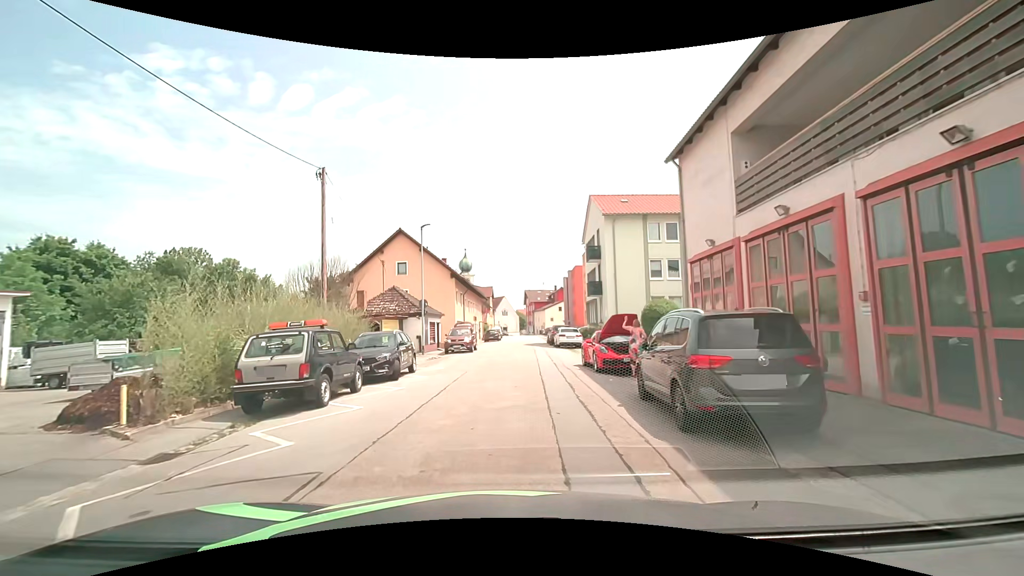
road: residential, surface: asphalt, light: Day
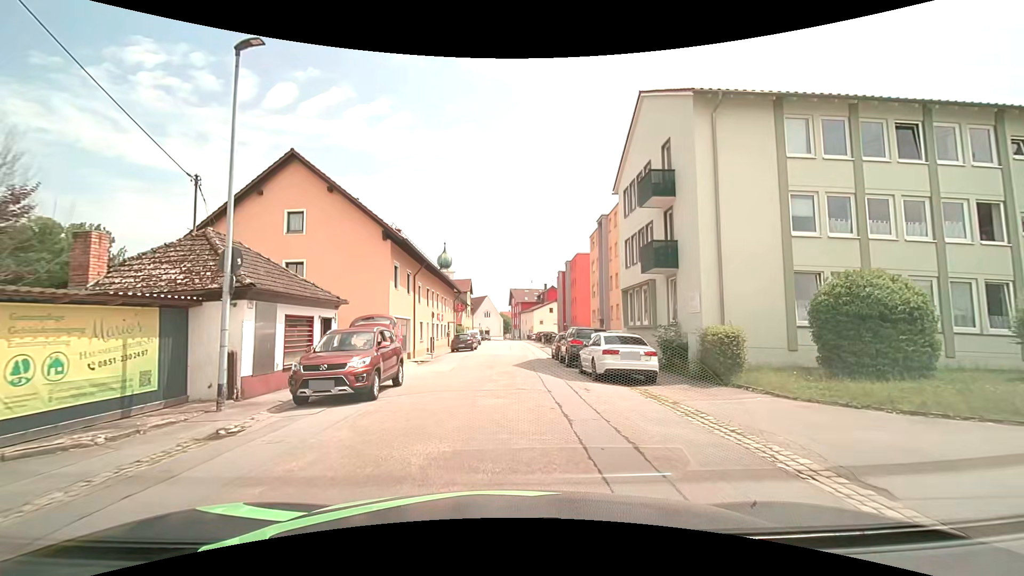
(+0.3, +20.4) m; +2°
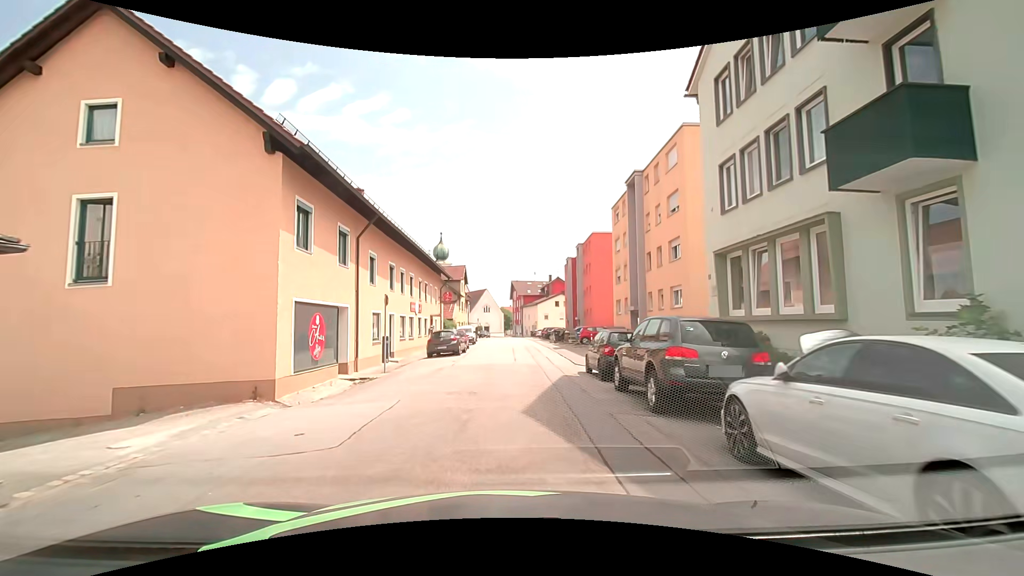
(0.0, +12.3) m; 0°
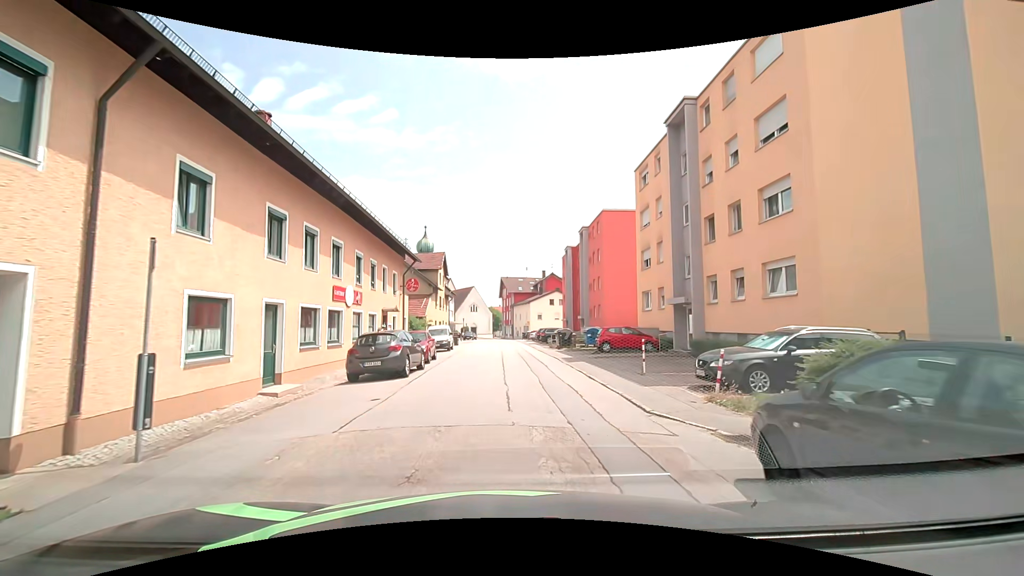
(-0.1, +12.1) m; 0°
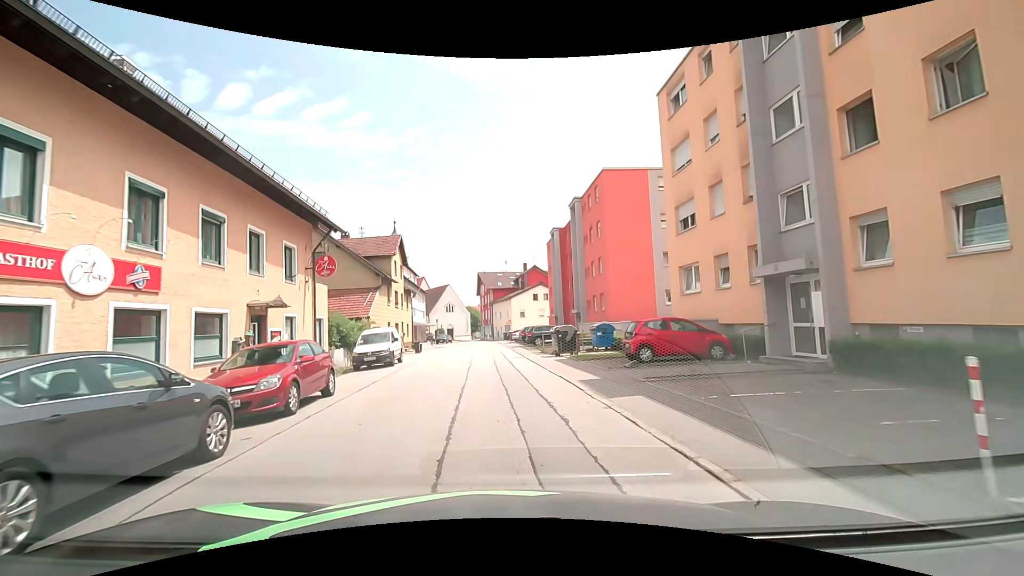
(+0.5, +11.6) m; +3°
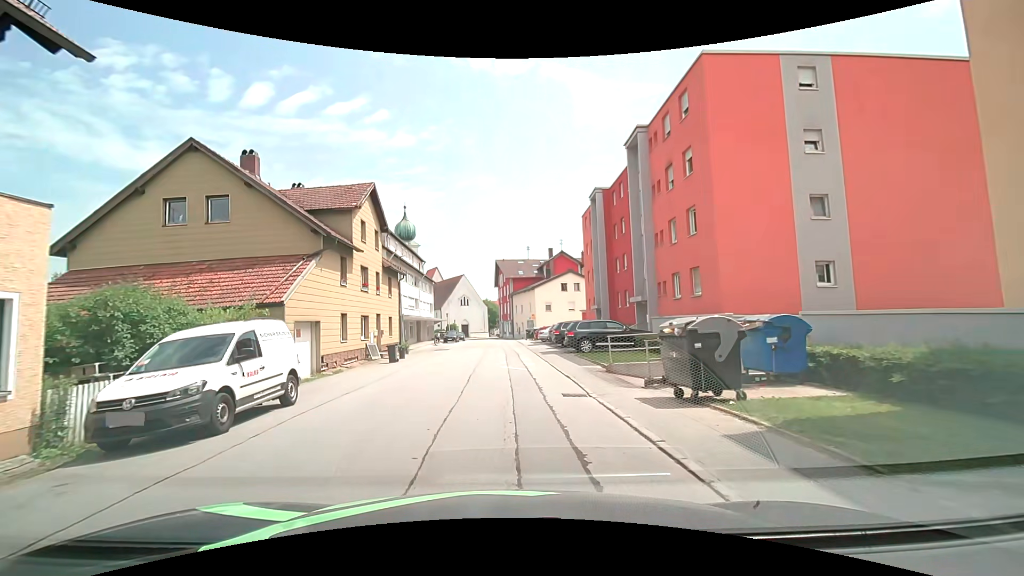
(-0.3, +15.0) m; -3°
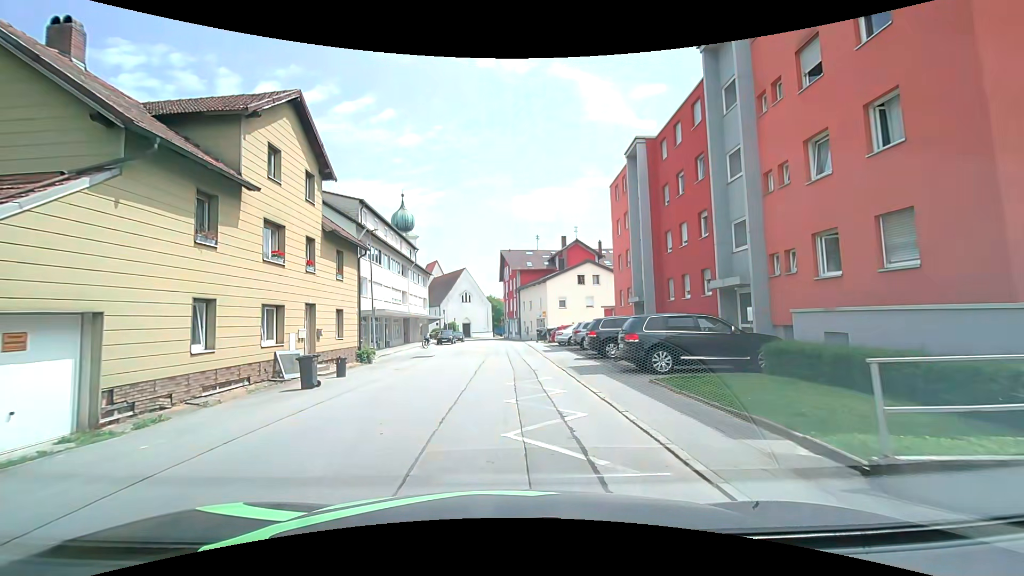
(+0.1, +11.4) m; -1°
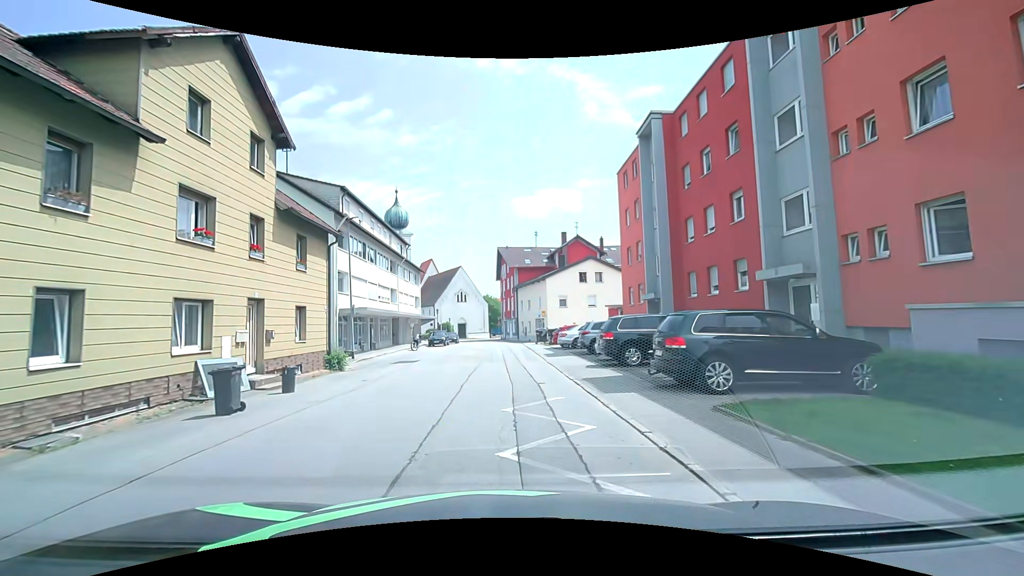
(+0.1, +3.8) m; +1°
